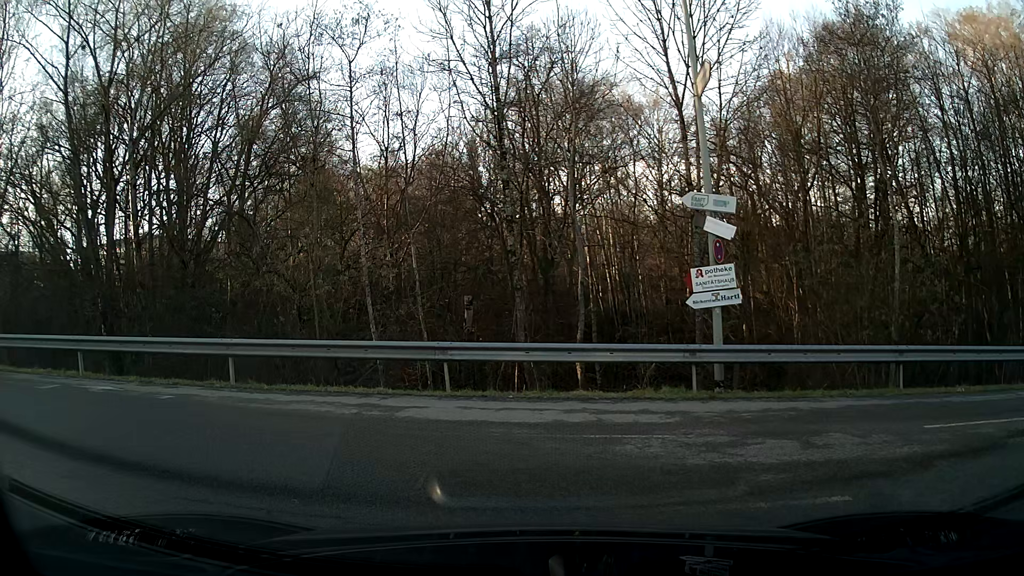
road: service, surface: asphalt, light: Day
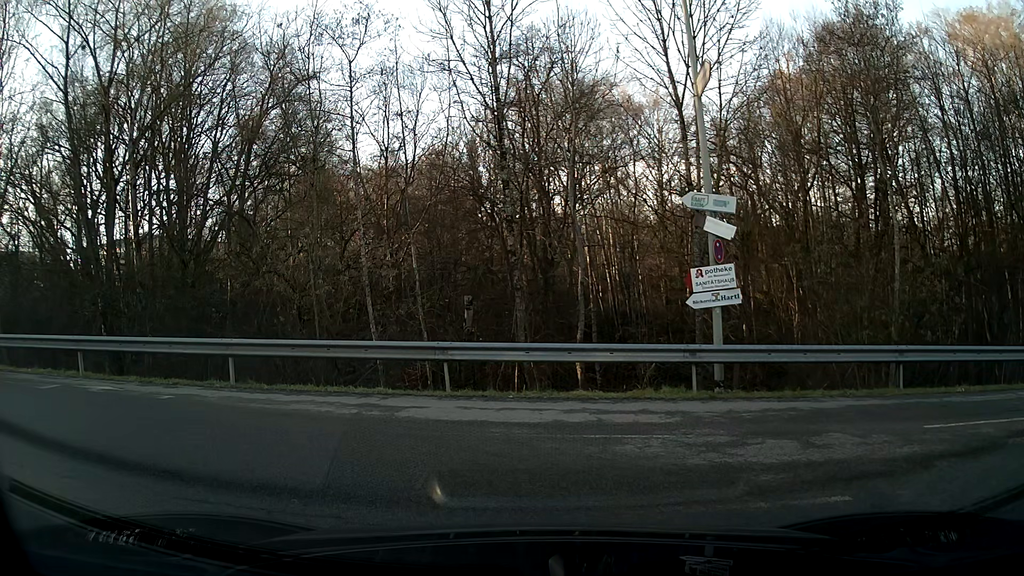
(0.0, 0.0) m; 0°
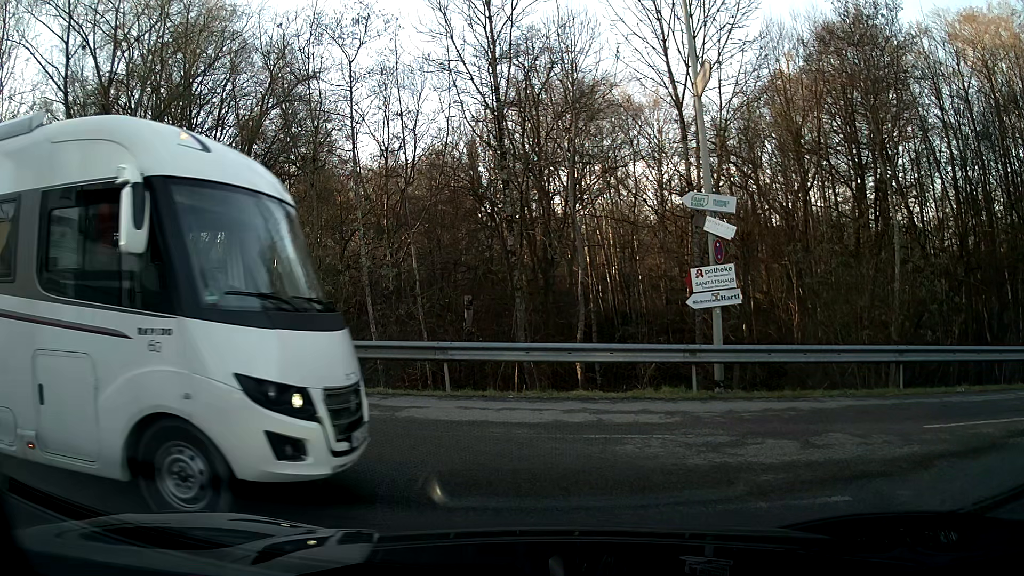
(0.0, 0.0) m; 0°
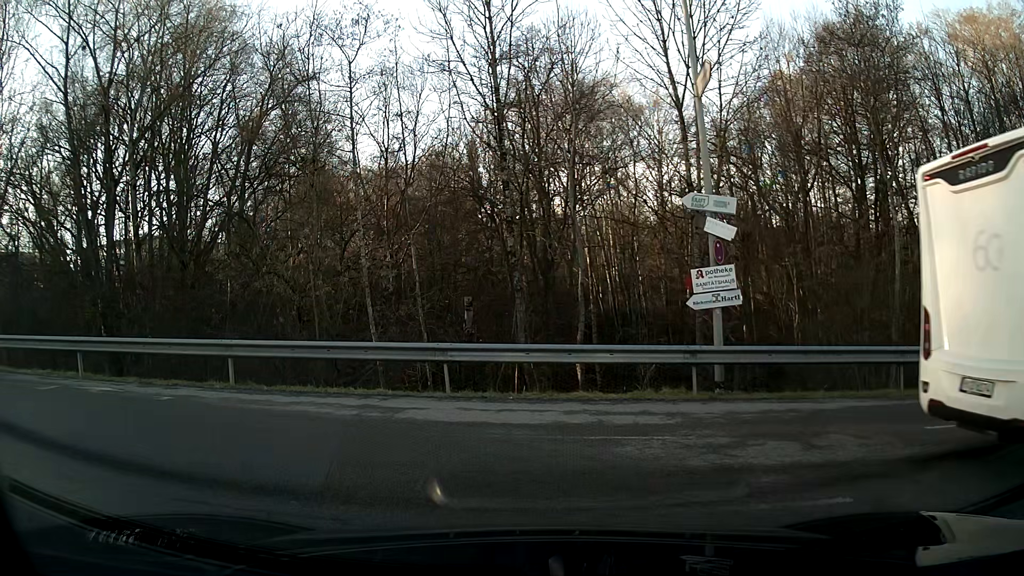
(0.0, 0.0) m; 0°
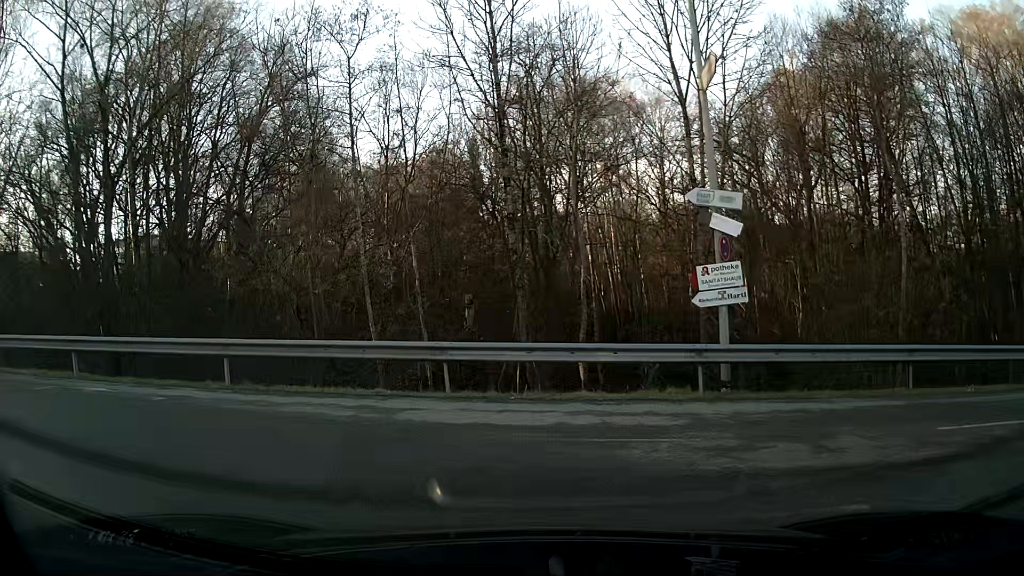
(0.0, +0.3) m; 0°
(-6, +7) (-16, +8) (-26, +8) (-36, +8) (-46, +9) (-56, +9) (-66, +9) (-76, +9) (-86, +10) (-96, +10) m
